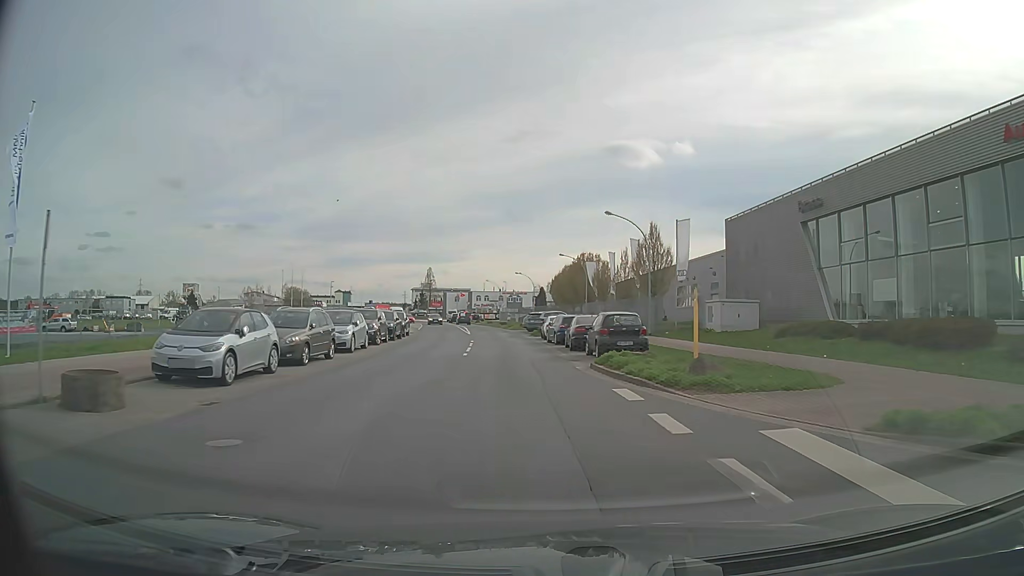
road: tertiary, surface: asphalt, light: Day
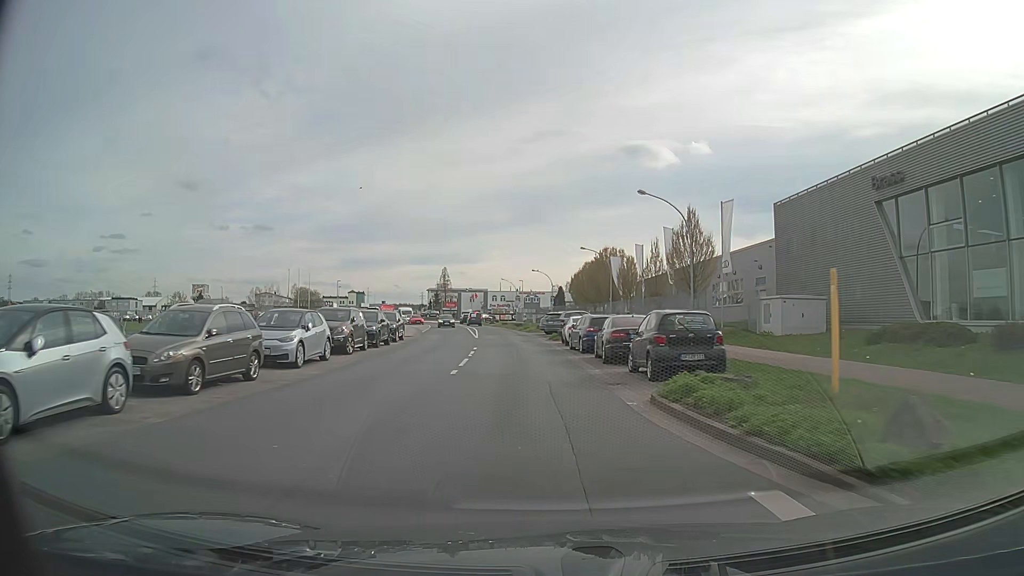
(-0.1, +7.3) m; -2°
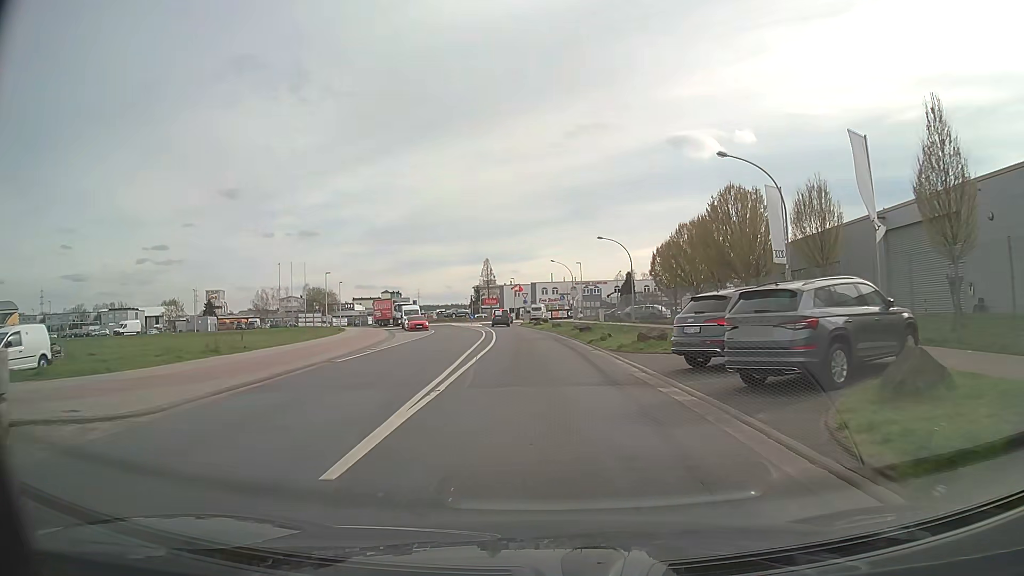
(-1.6, +35.3) m; -4°
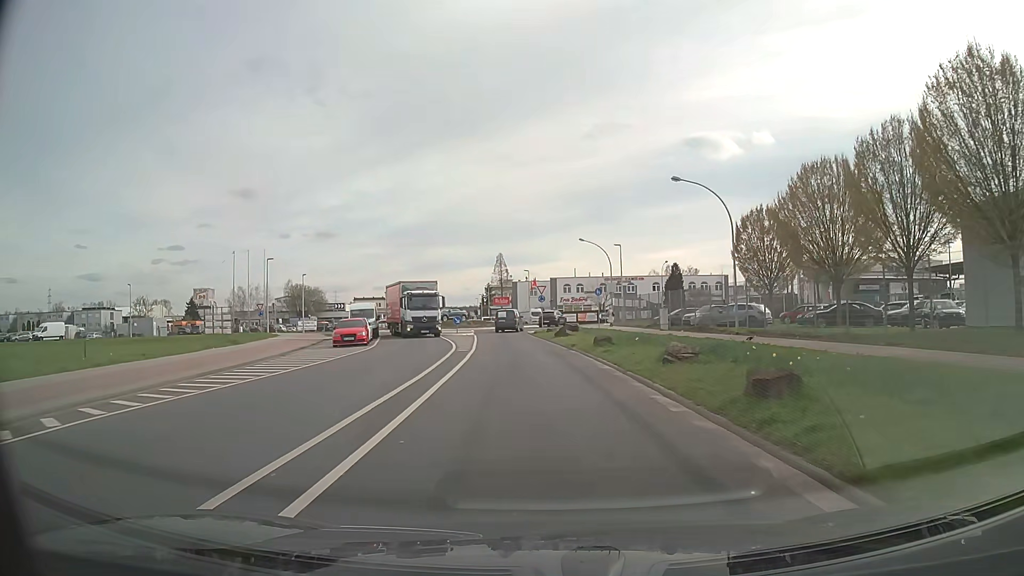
(-0.6, +26.8) m; -2°
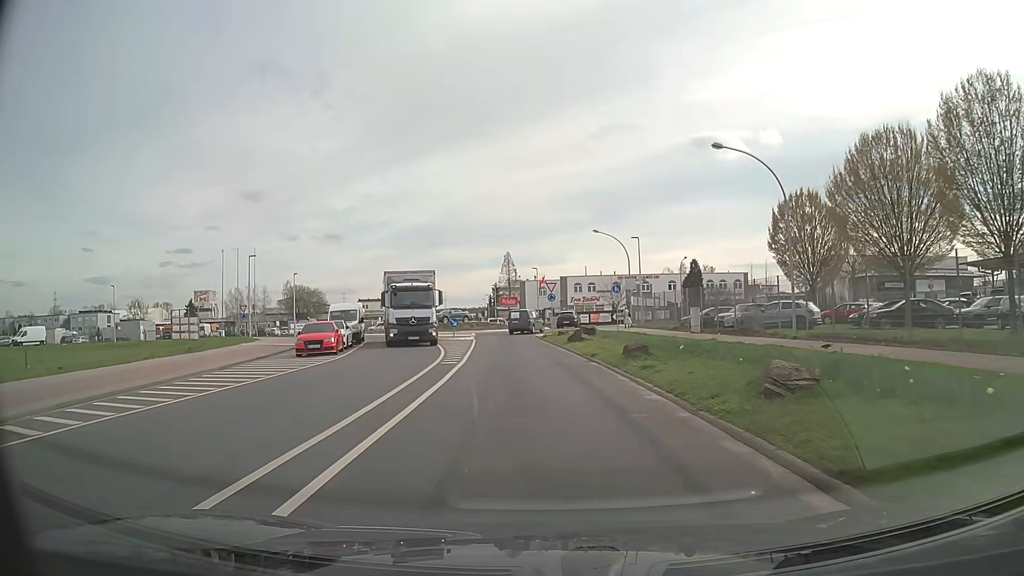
(0.0, +6.5) m; -1°
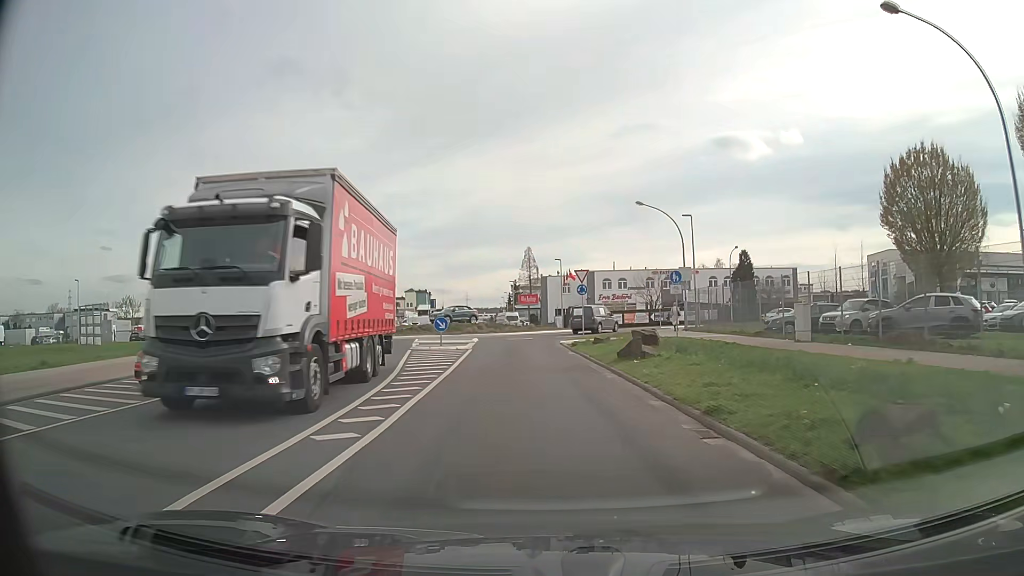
(-0.3, +13.1) m; -2°
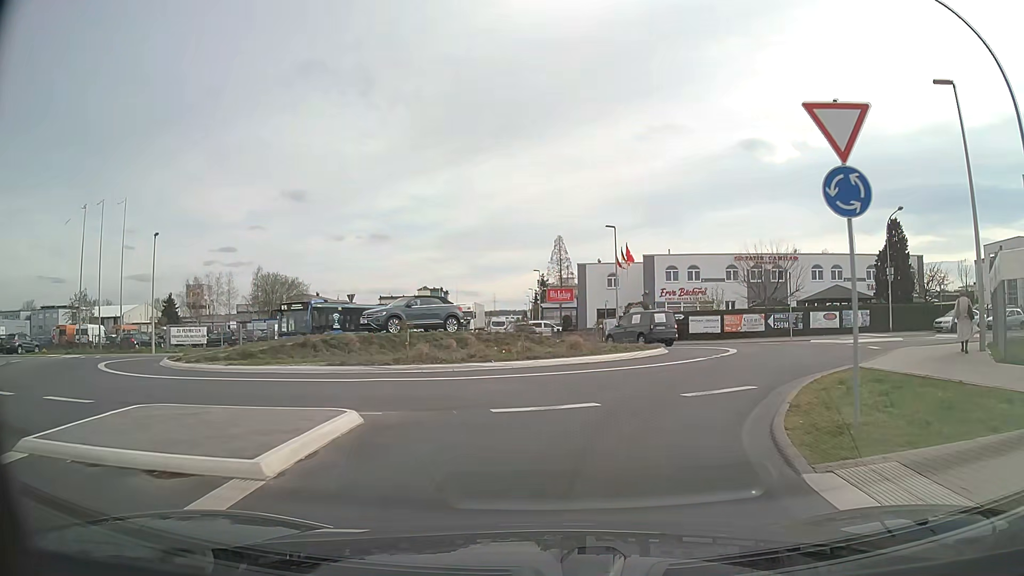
(-0.9, +28.4) m; -3°
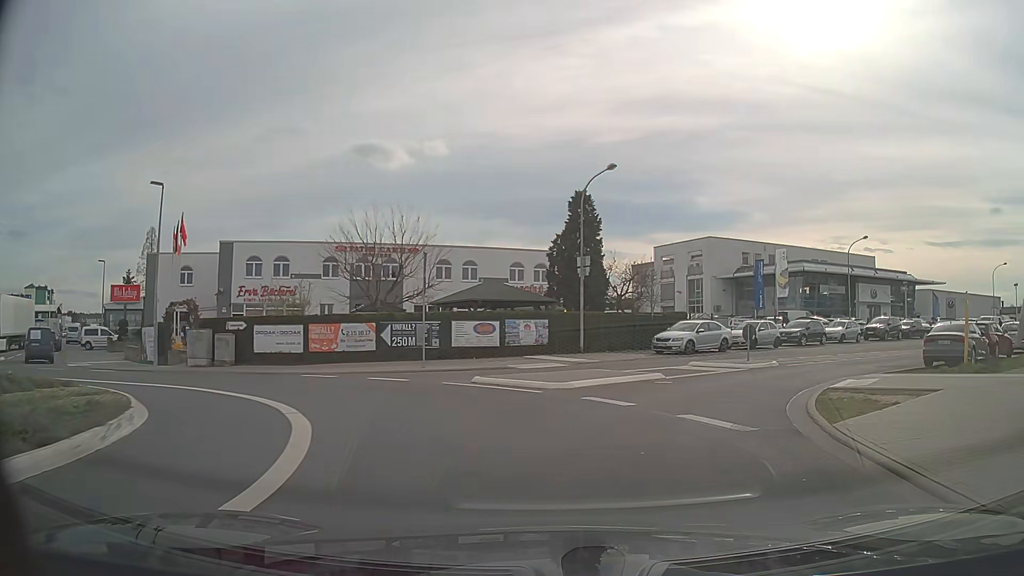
(+3.9, +15.6) m; +34°
(-1, +10) (-7, +17) (-17, +21) (-25, +27) (-32, +34) (-38, +42) (-44, +50) (-50, +58) (-56, +66) (-62, +74) m
